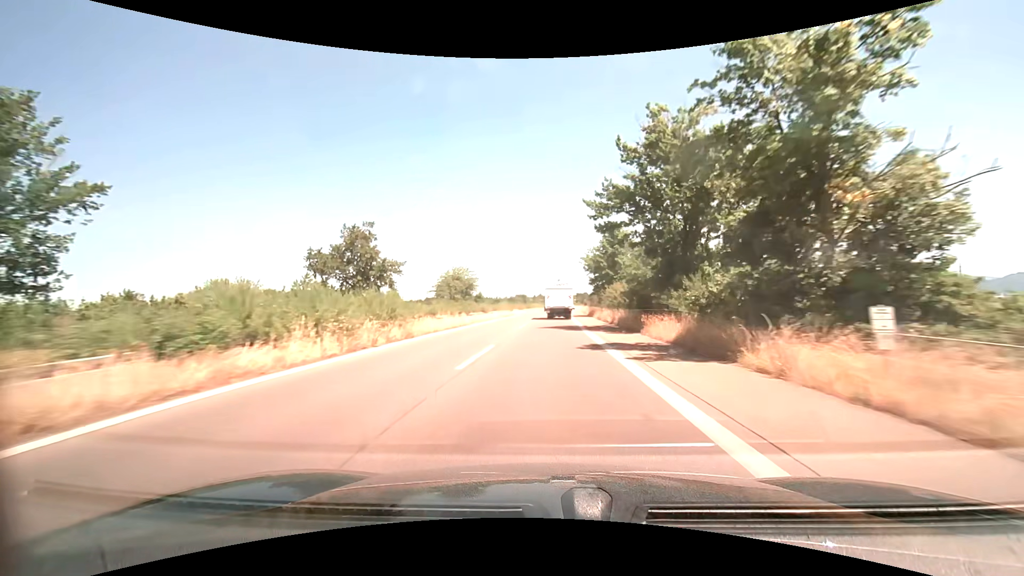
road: trunk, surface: asphalt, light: Day
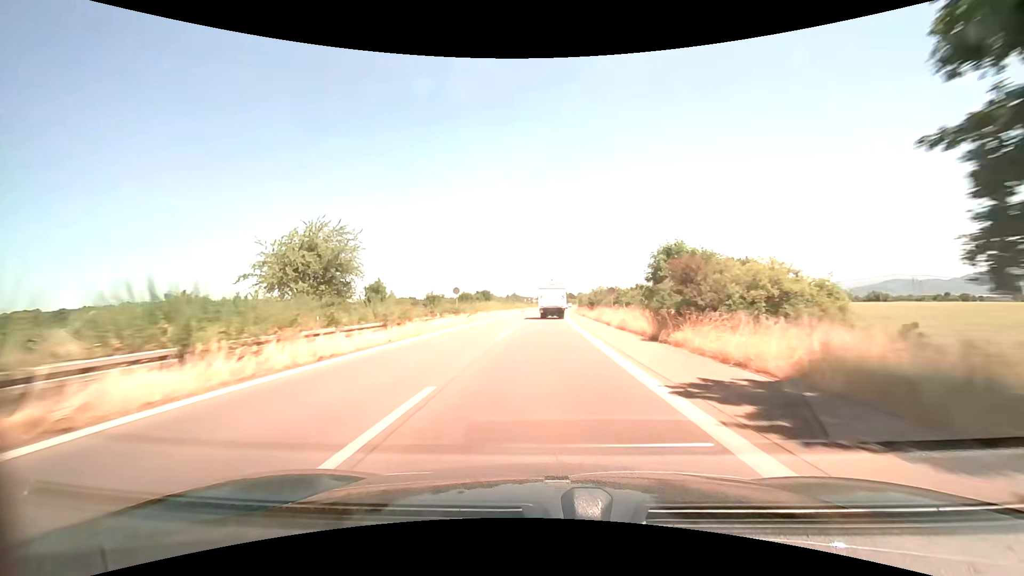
(+1.4, +62.5) m; +3°
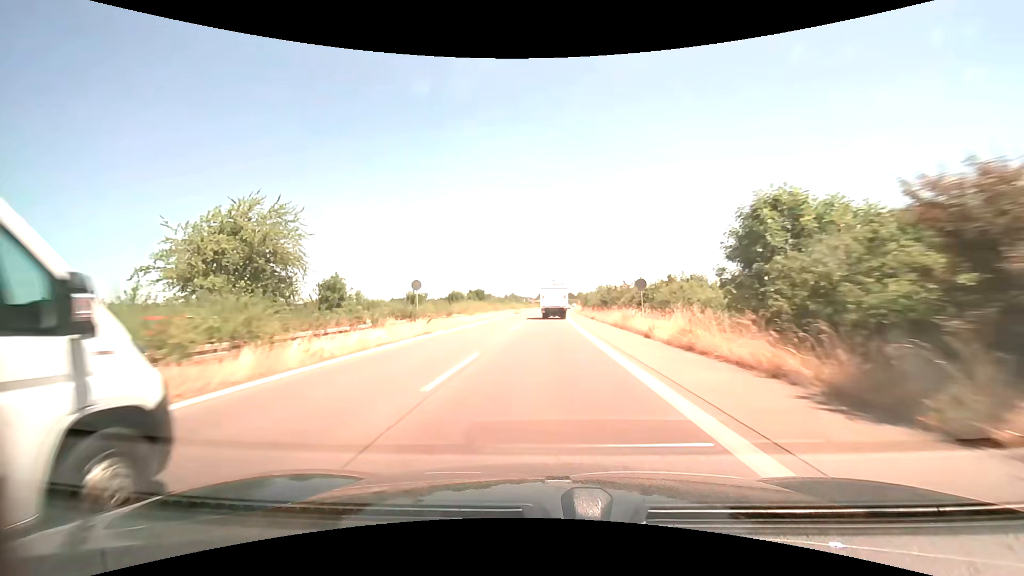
(0.0, +12.4) m; 0°
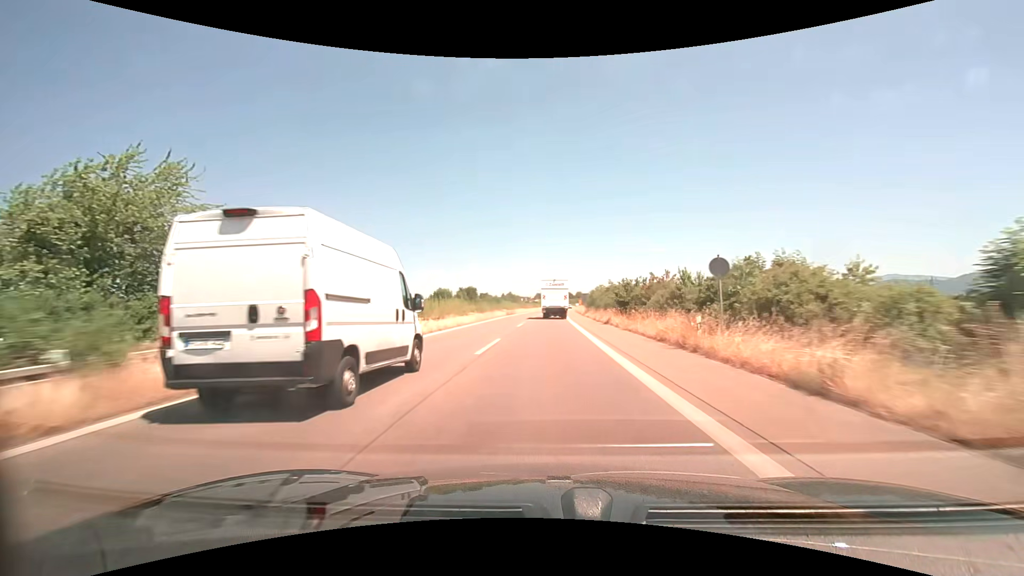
(0.0, +12.4) m; 0°
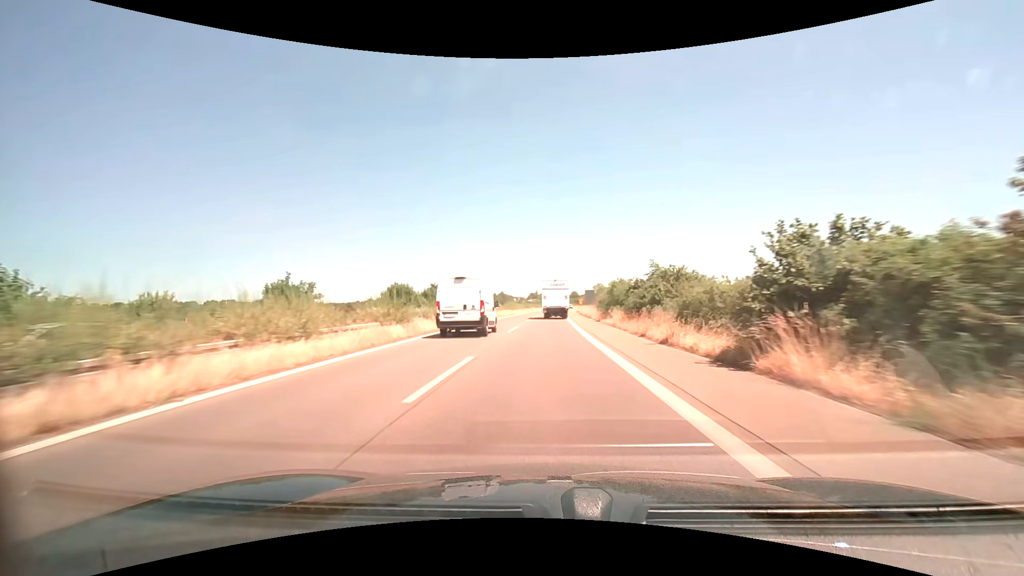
(+0.2, +24.8) m; +1°
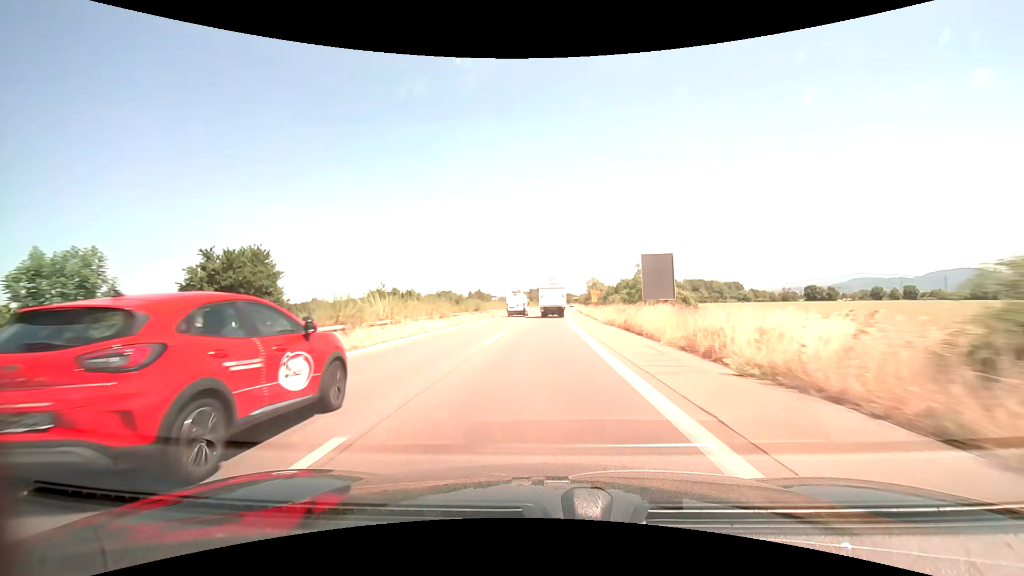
(+1.0, +62.0) m; +2°
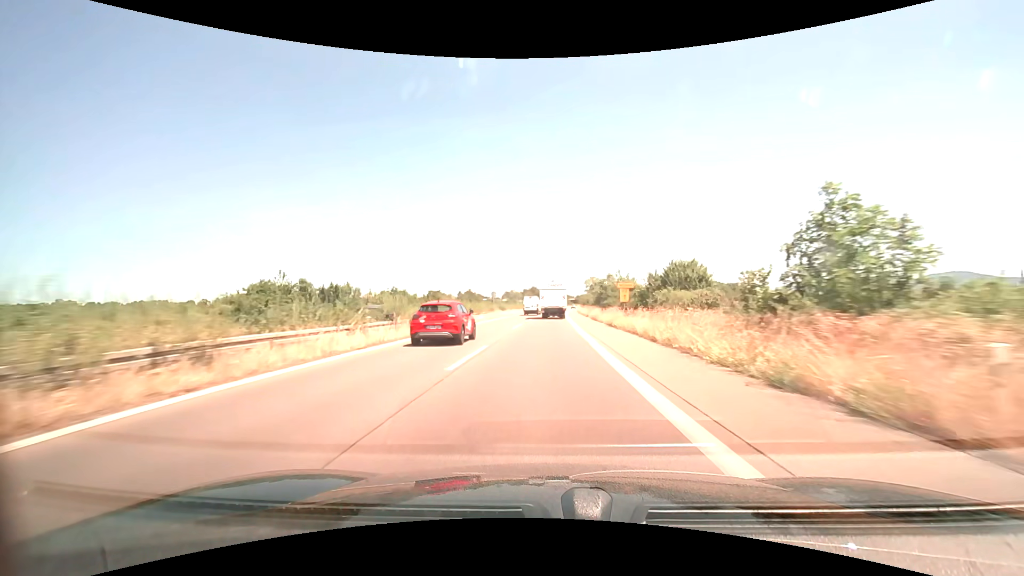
(+0.1, +25.0) m; +1°
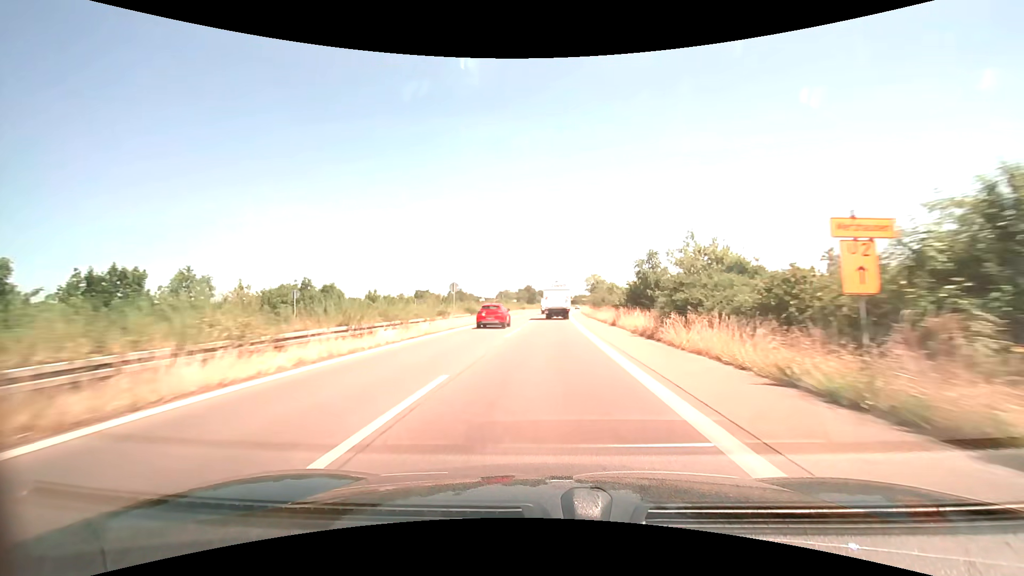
(+0.1, +25.1) m; 0°
(0, +10) (0, +20) (0, +30) (0, +40) (+1, +50) (+1, +60) (+1, +70) (+2, +80) (+2, +90) (+3, +100) m
